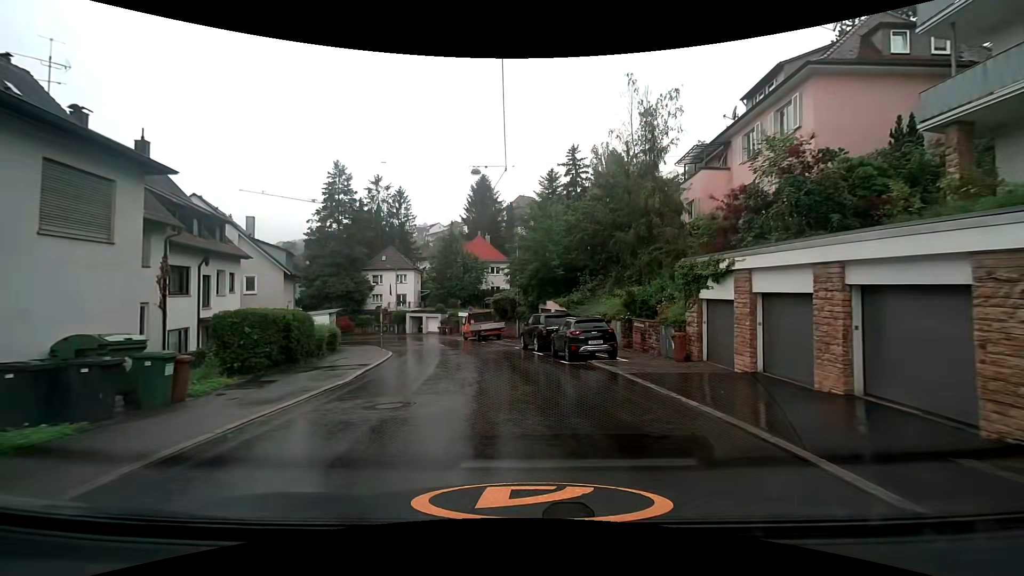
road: tertiary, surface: asphalt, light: Day
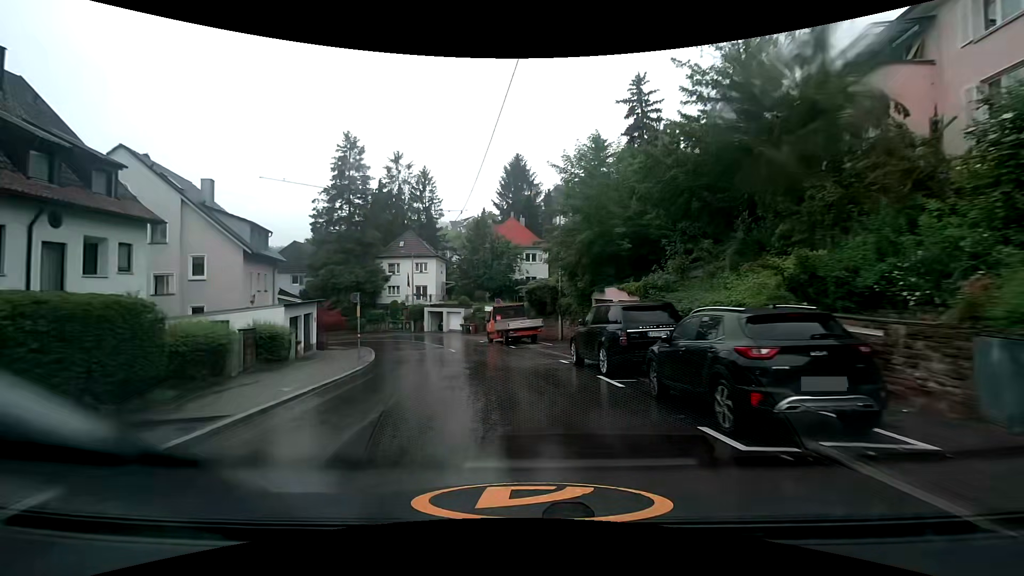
(-0.4, +11.3) m; -4°
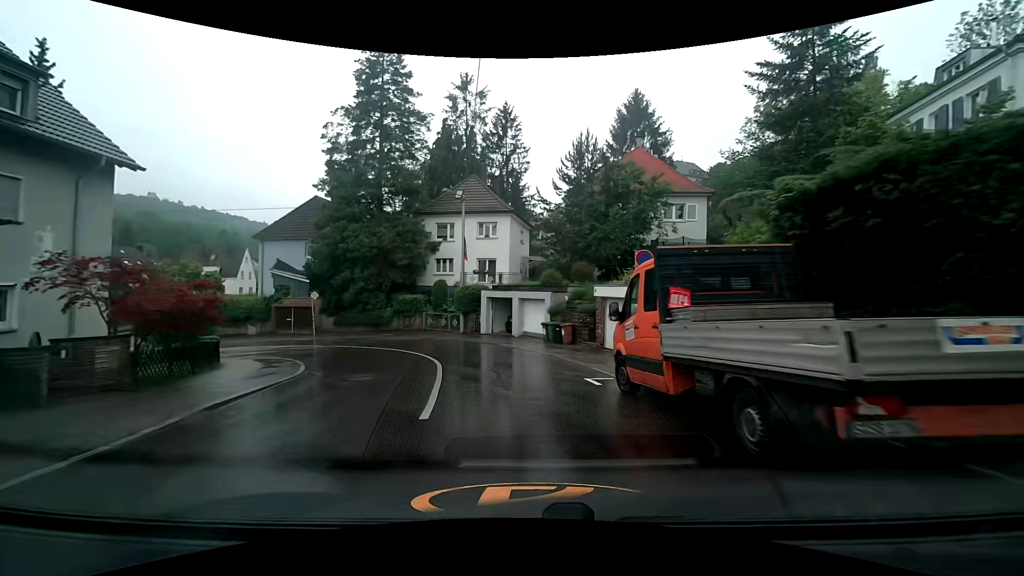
(-2.2, +24.2) m; -11°
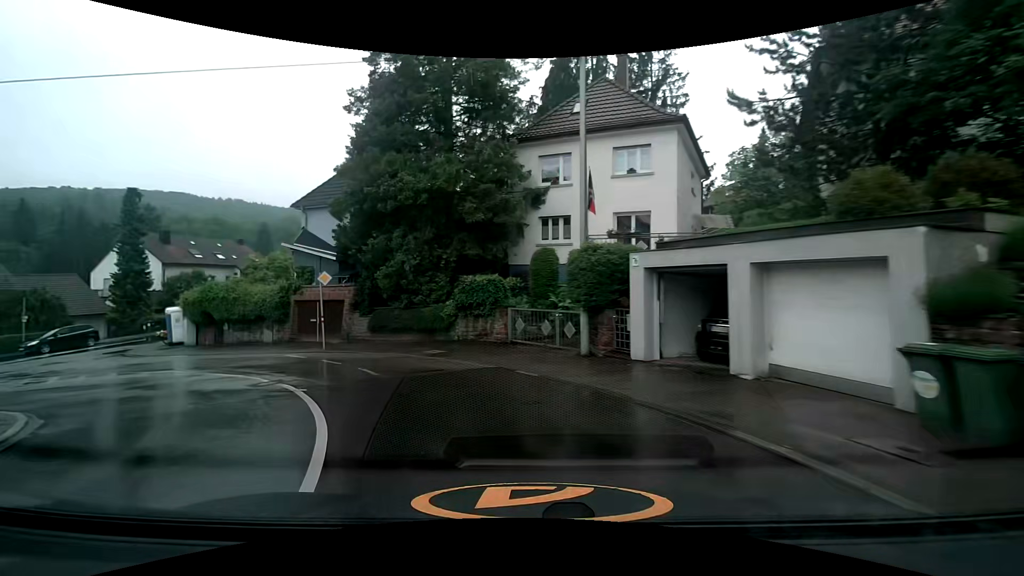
(-1.4, +17.1) m; -14°
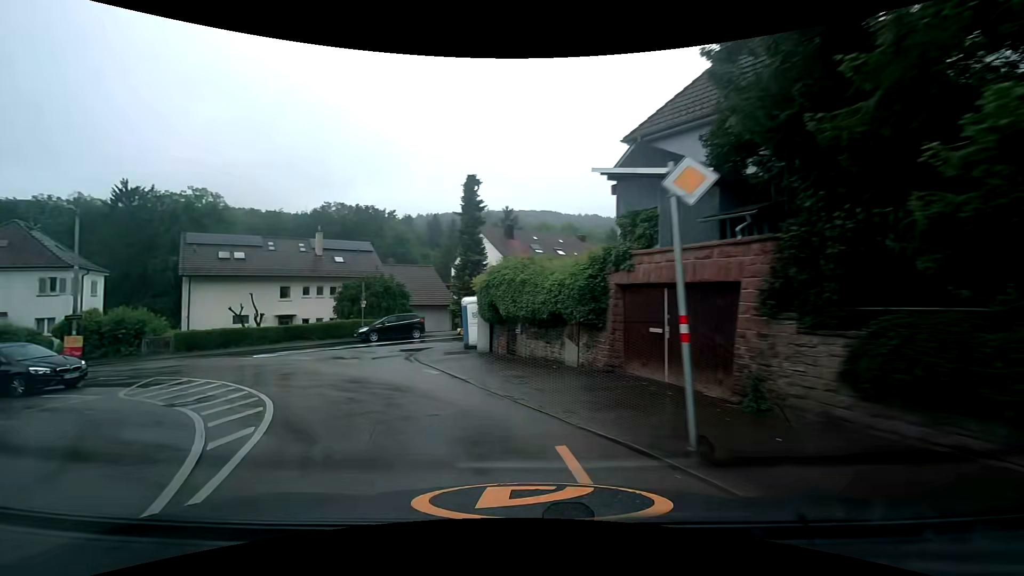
(-4.8, +14.3) m; -38°
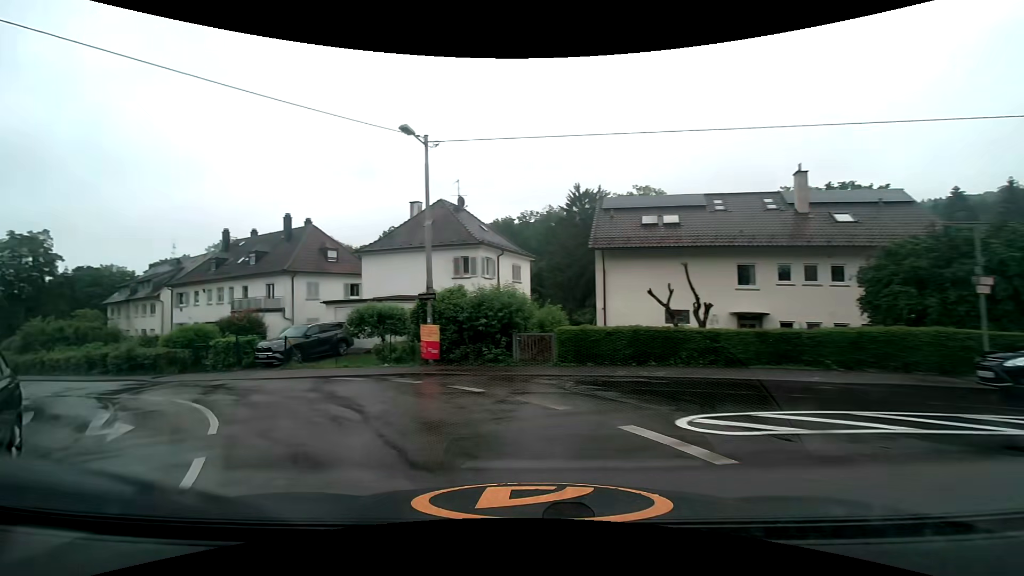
(-7.5, +17.4) m; -48°
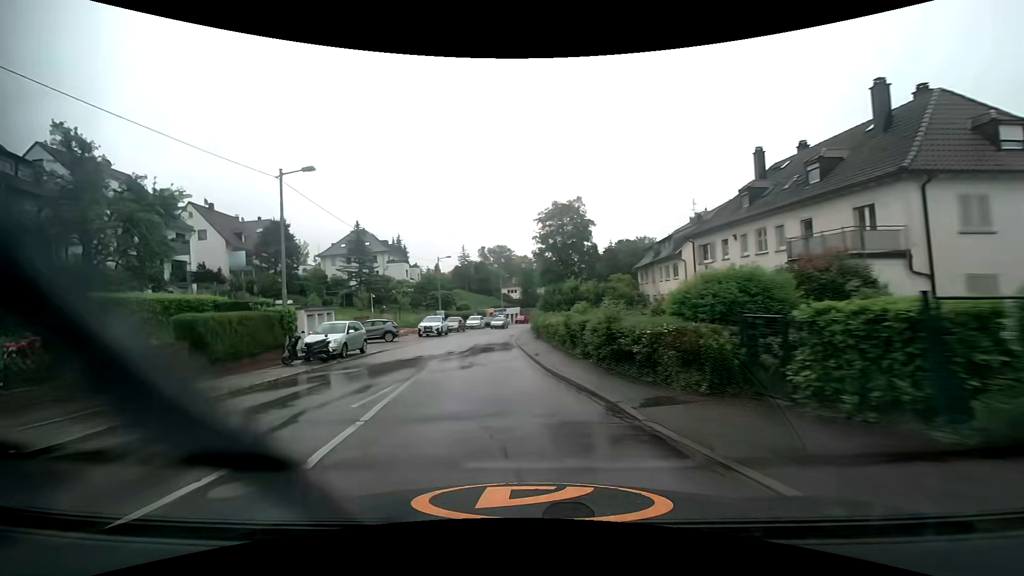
(-9.5, +16.4) m; -55°
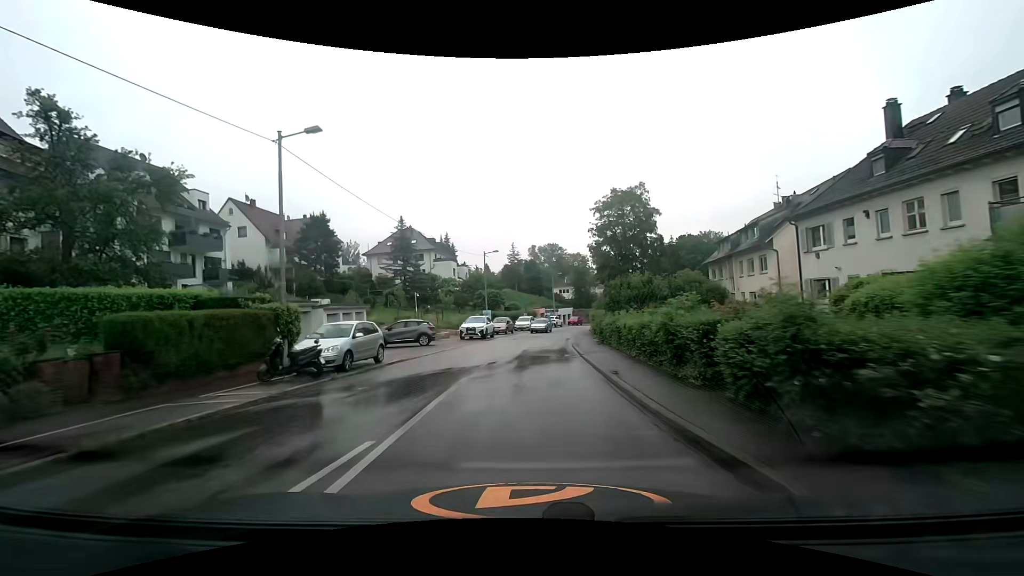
(-0.4, +5.6) m; -8°
(0, +10) (0, +20) (+1, +30) (+2, +40) (+4, +50) (+6, +60) (+8, +69) (+11, +79) (+15, +88) (+19, +97) m
